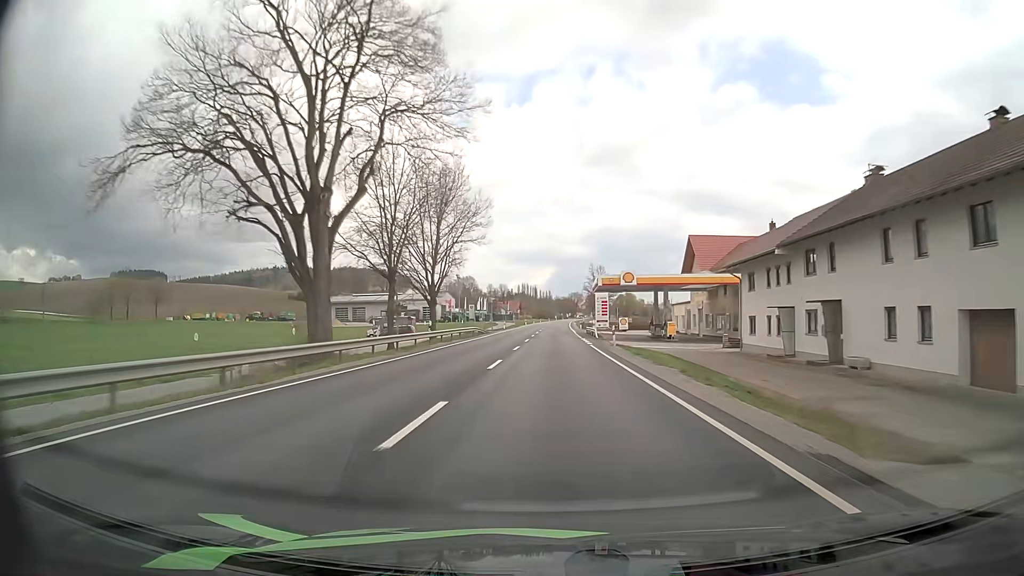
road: primary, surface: asphalt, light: Day
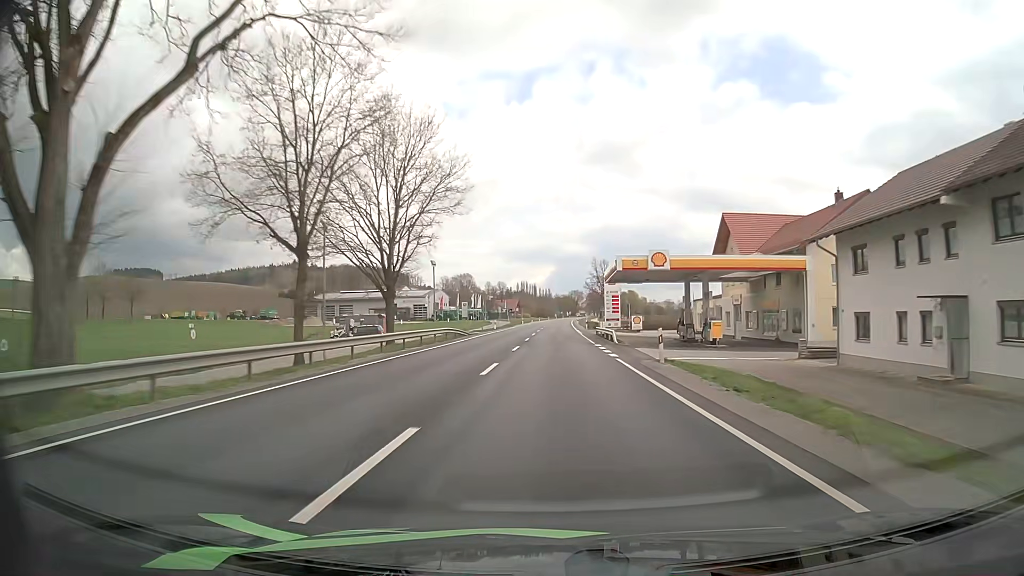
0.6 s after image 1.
(0.0, +14.9) m; 0°
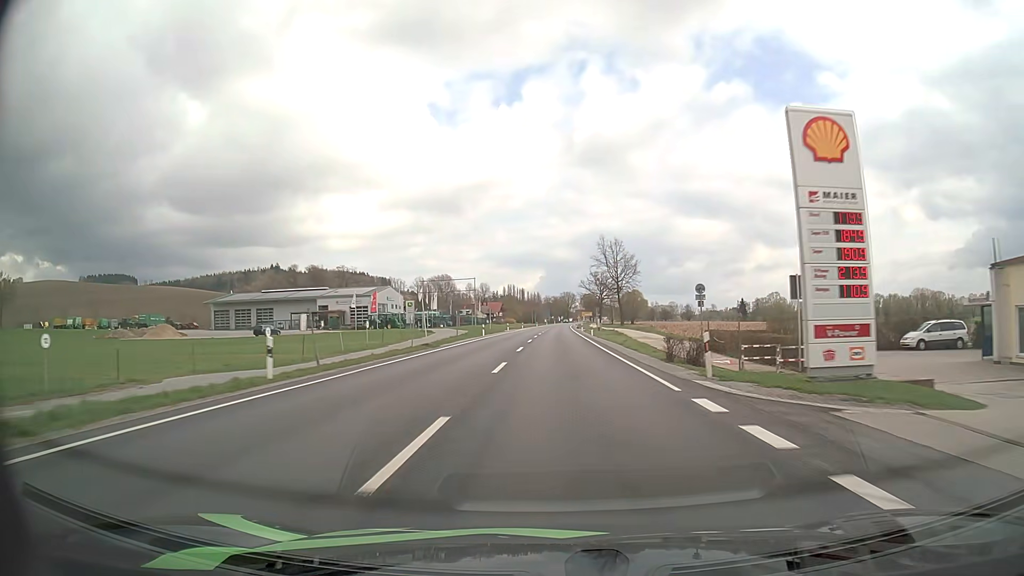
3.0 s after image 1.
(+0.6, +59.5) m; +1°
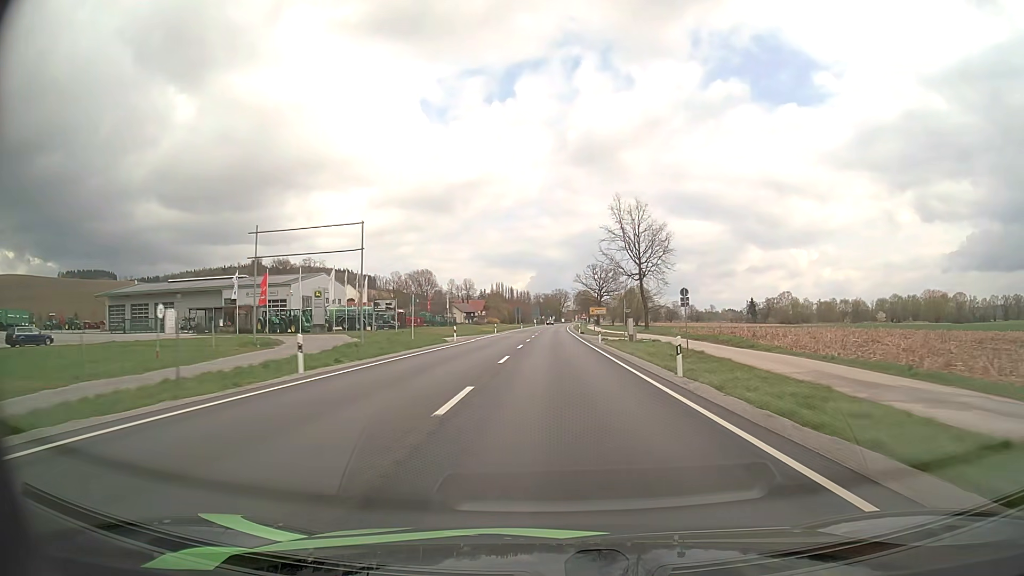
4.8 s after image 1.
(+0.4, +44.2) m; +1°
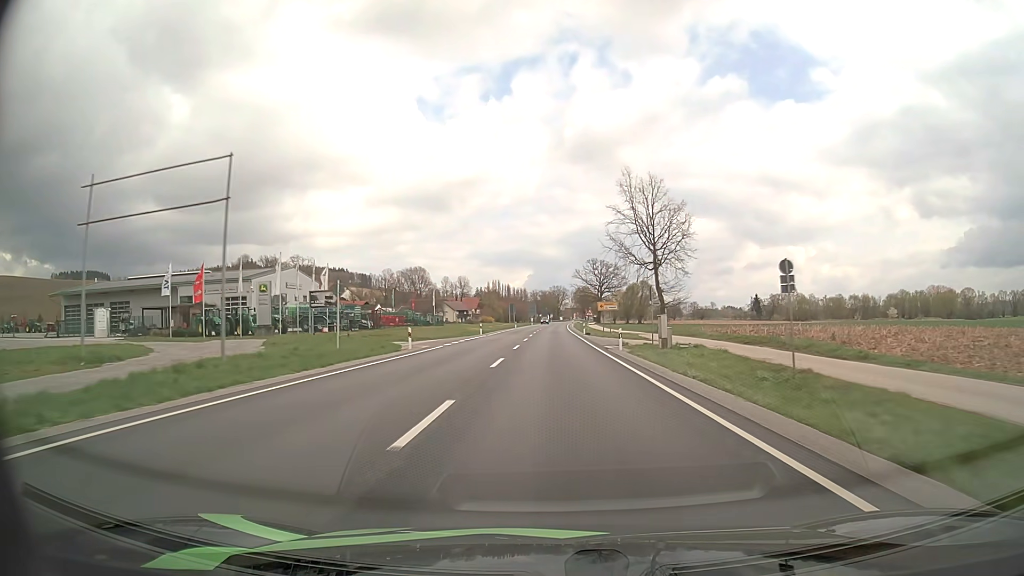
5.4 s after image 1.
(0.0, +14.6) m; 0°
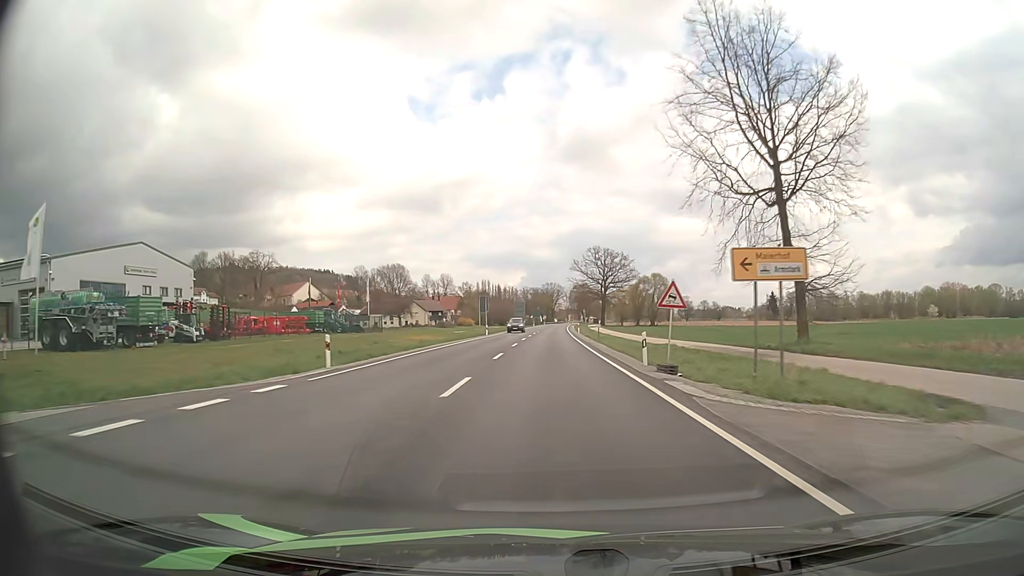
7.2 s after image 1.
(+0.3, +43.5) m; +1°
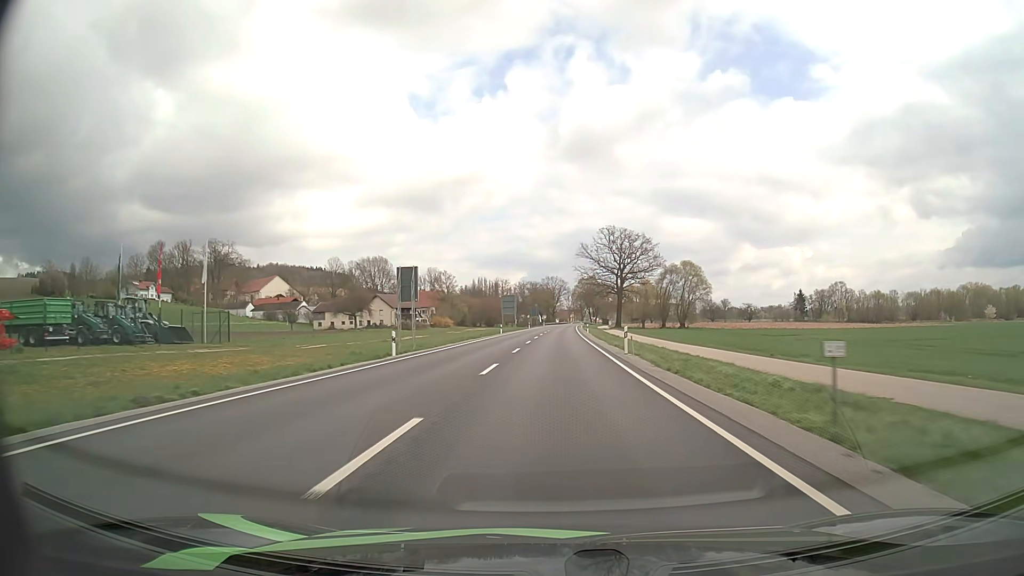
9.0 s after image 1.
(0.0, +43.2) m; 0°
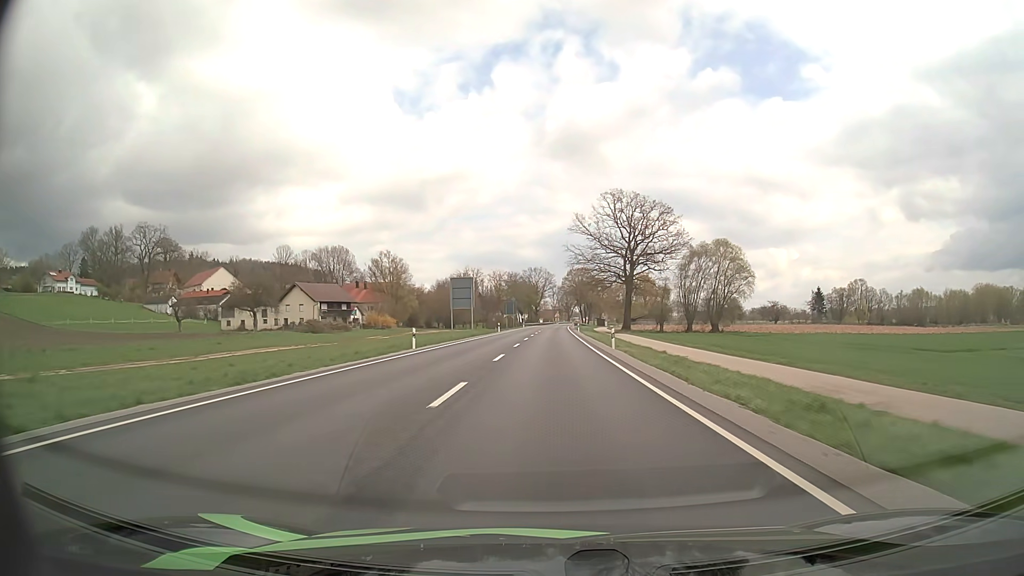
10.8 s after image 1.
(+0.4, +43.2) m; +1°
(0, +10) (0, +20) (0, +30) (0, +40) (0, +50) (0, +60) (0, +70) (+1, +80) (+1, +90) (+1, +100) m
